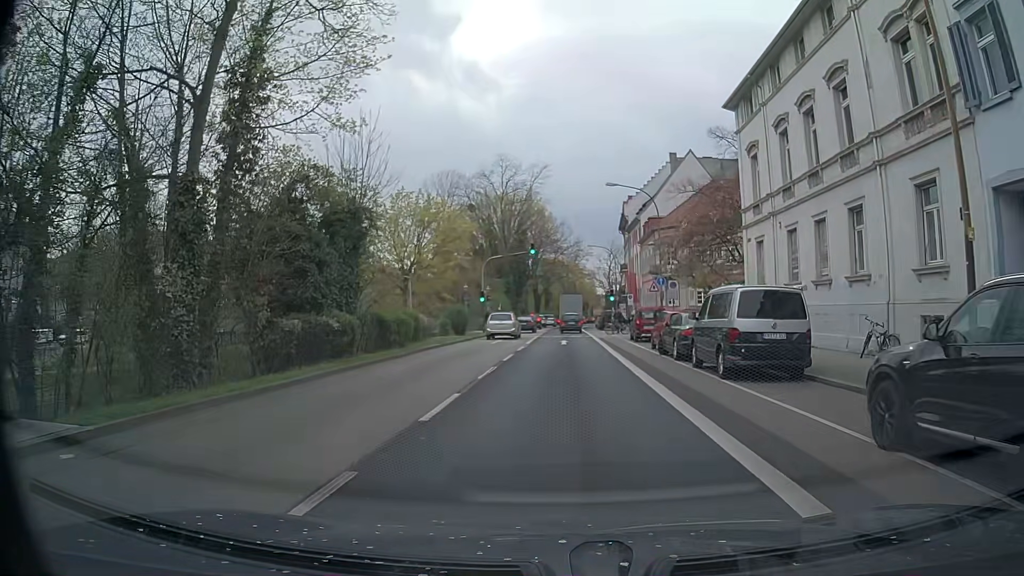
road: primary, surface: asphalt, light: Day
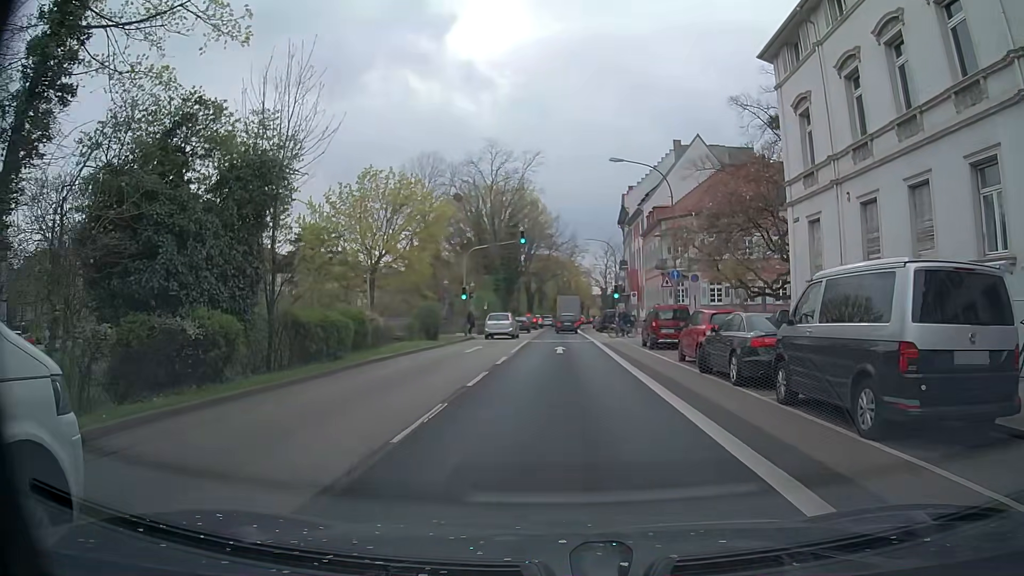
(0.0, +7.2) m; +1°
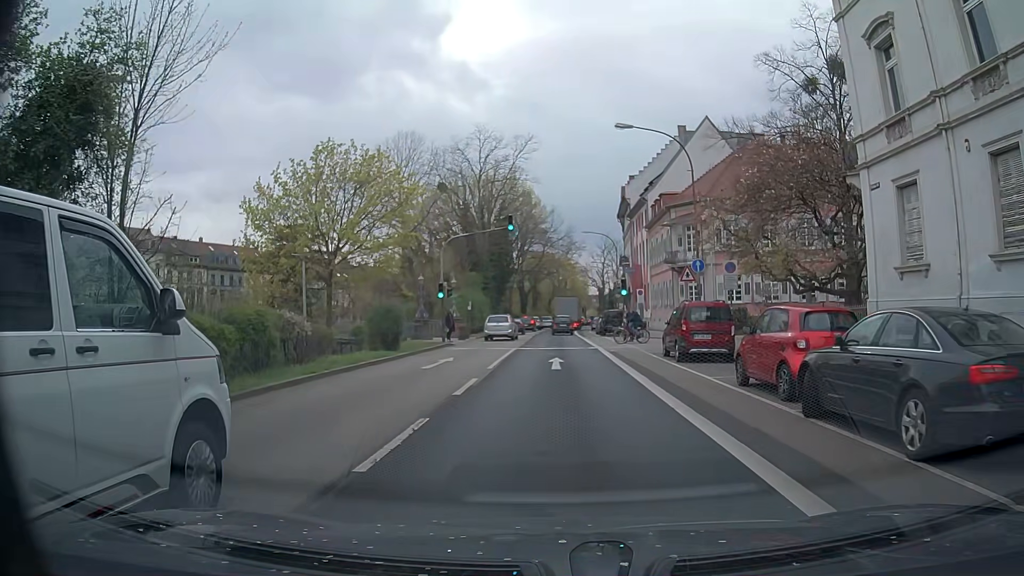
(-0.1, +7.0) m; 0°
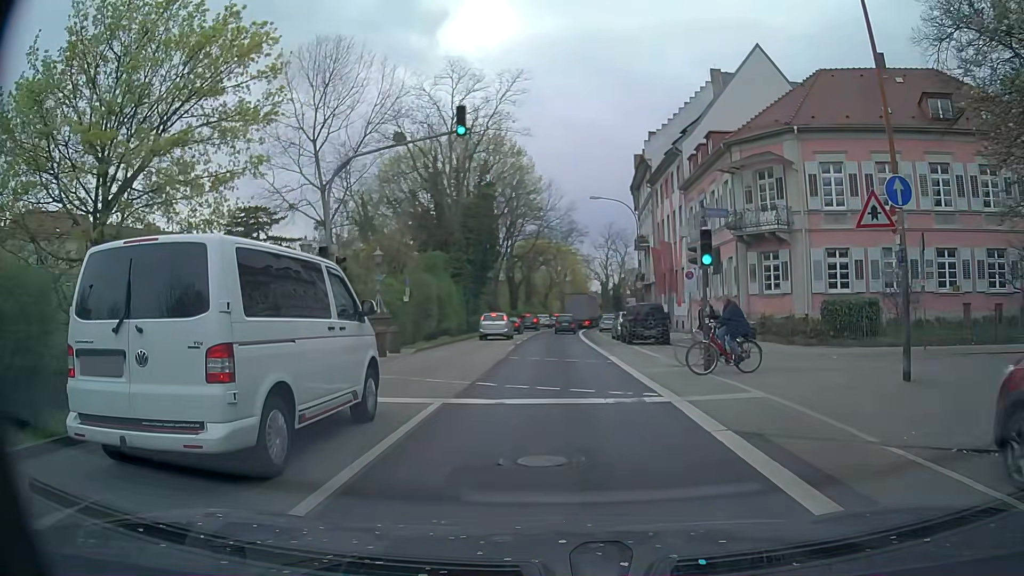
(-0.1, +18.4) m; 0°
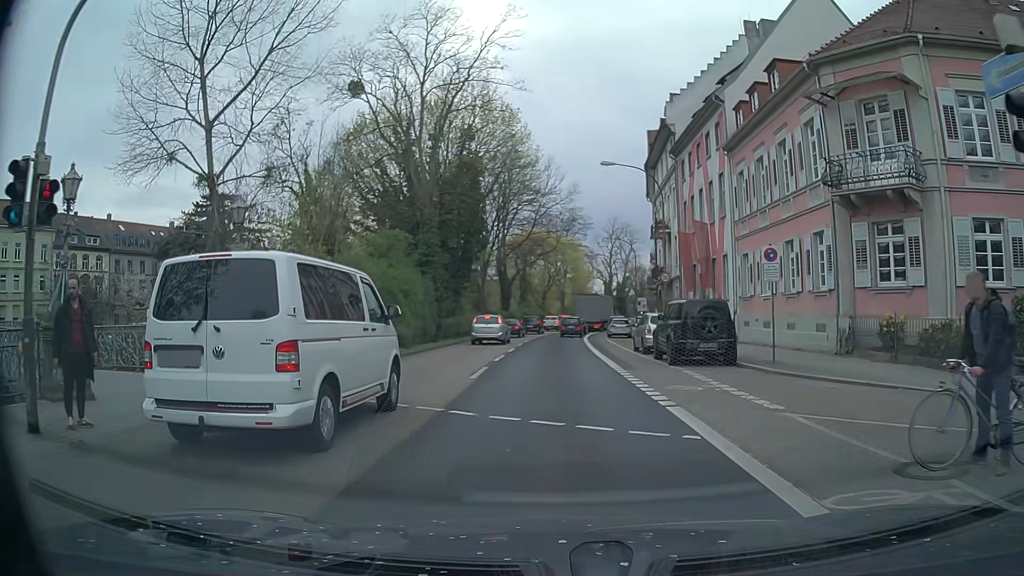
(0.0, +11.7) m; 0°
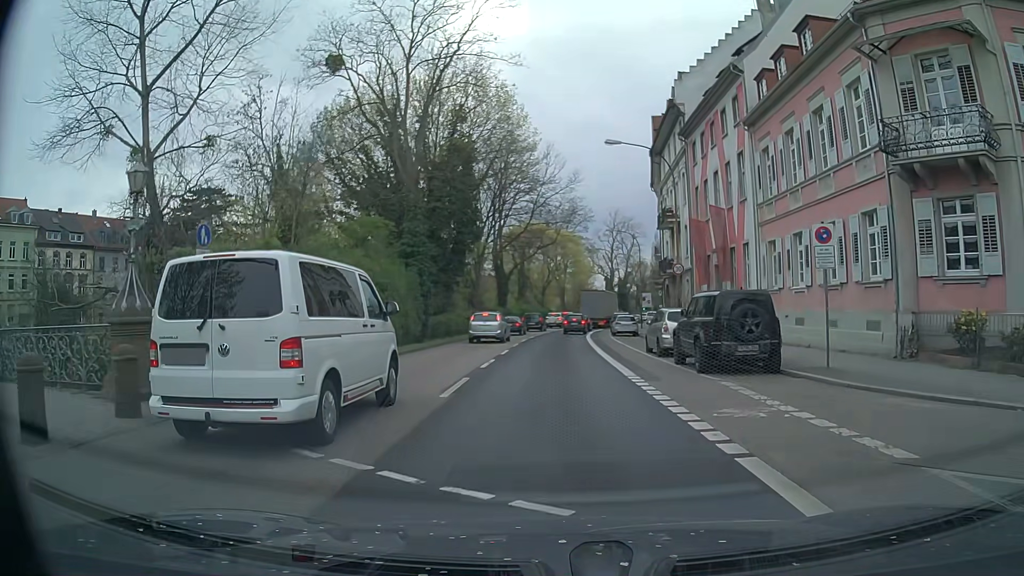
(0.0, +3.9) m; +2°
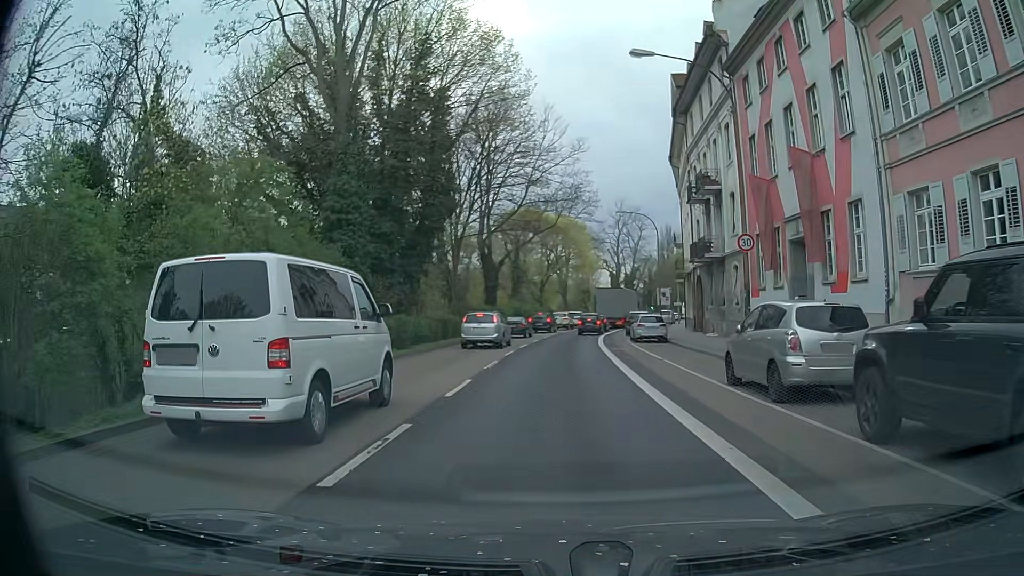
(-0.3, +11.8) m; -2°
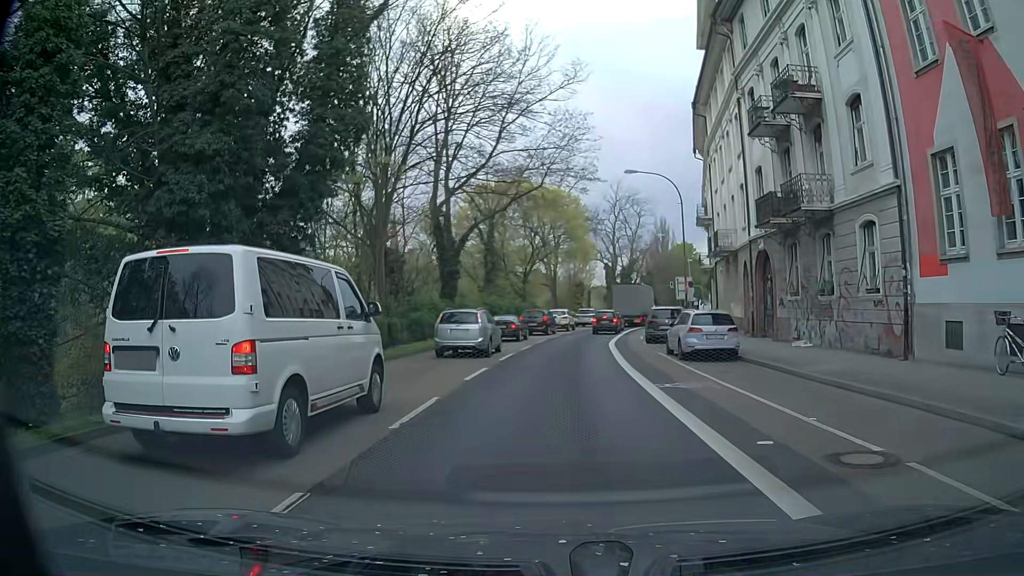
(+0.2, +15.3) m; +2°
